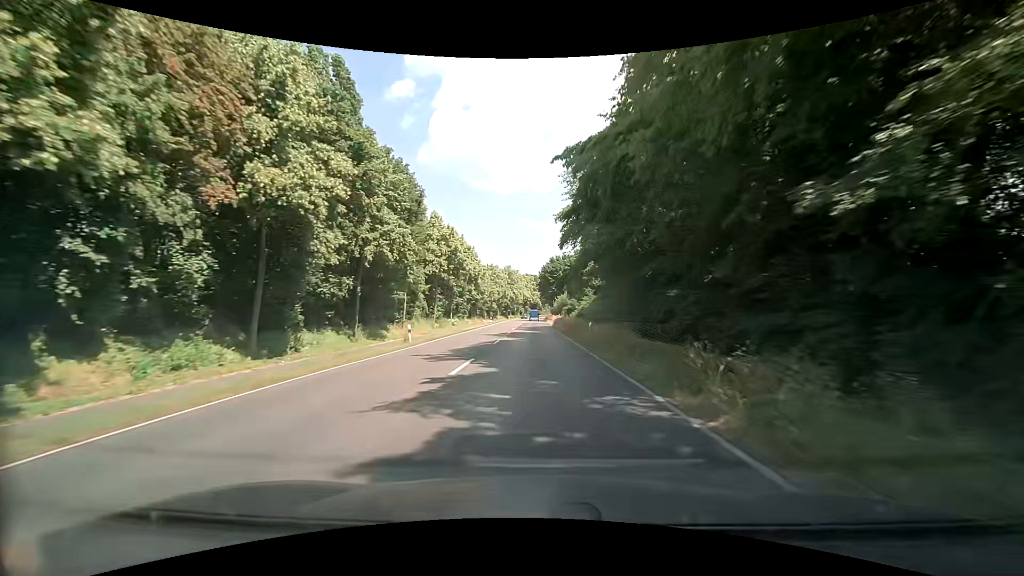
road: primary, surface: asphalt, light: Day
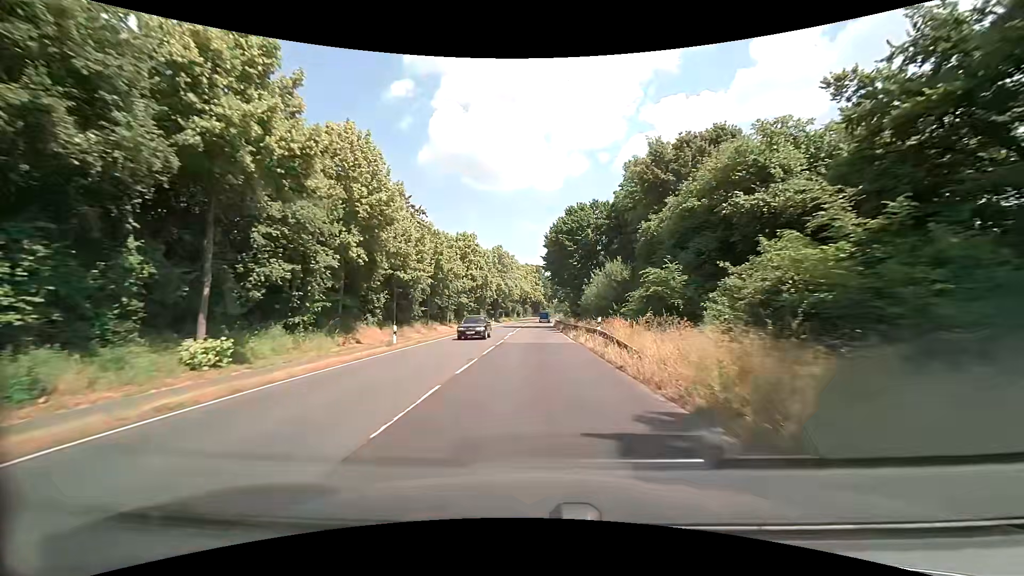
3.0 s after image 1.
(+0.8, +53.7) m; +1°
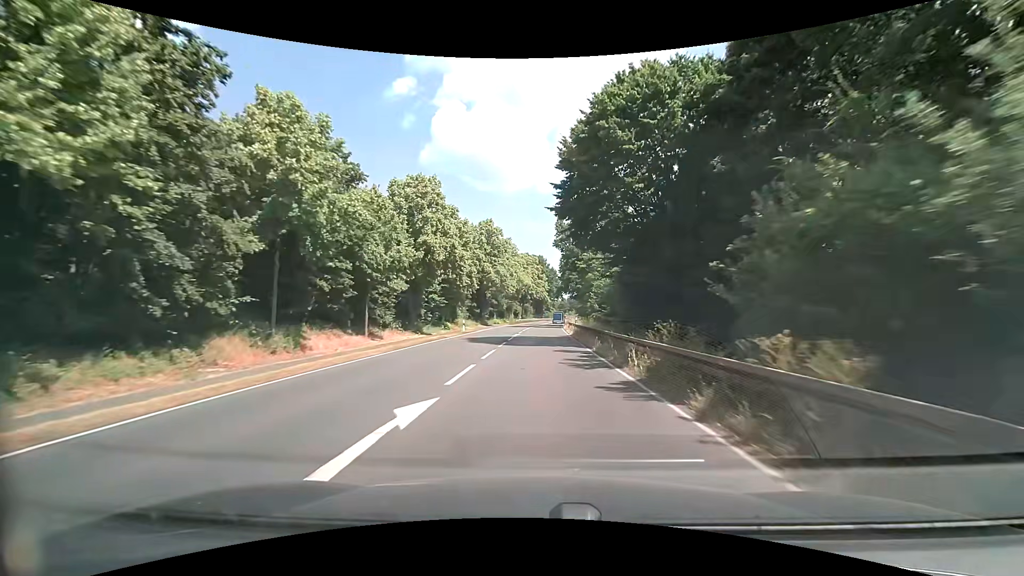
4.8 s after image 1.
(0.0, +32.2) m; 0°
(0, +10) (0, +20) (0, +30) (0, +40) (+1, +50) (+1, +60) (+2, +70) (+2, +80) (+3, +90) (+4, +100) m
